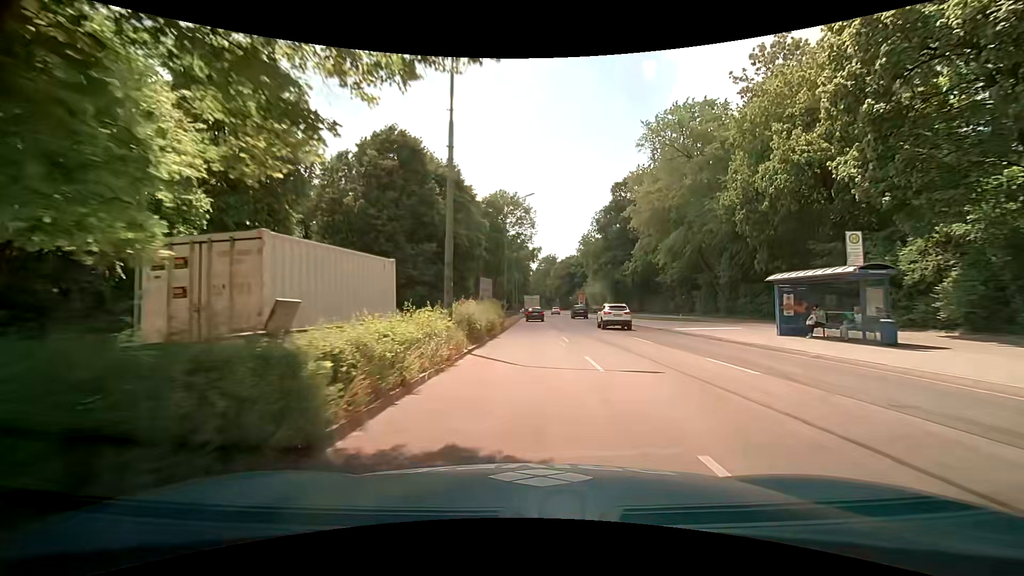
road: secondary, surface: asphalt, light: Day
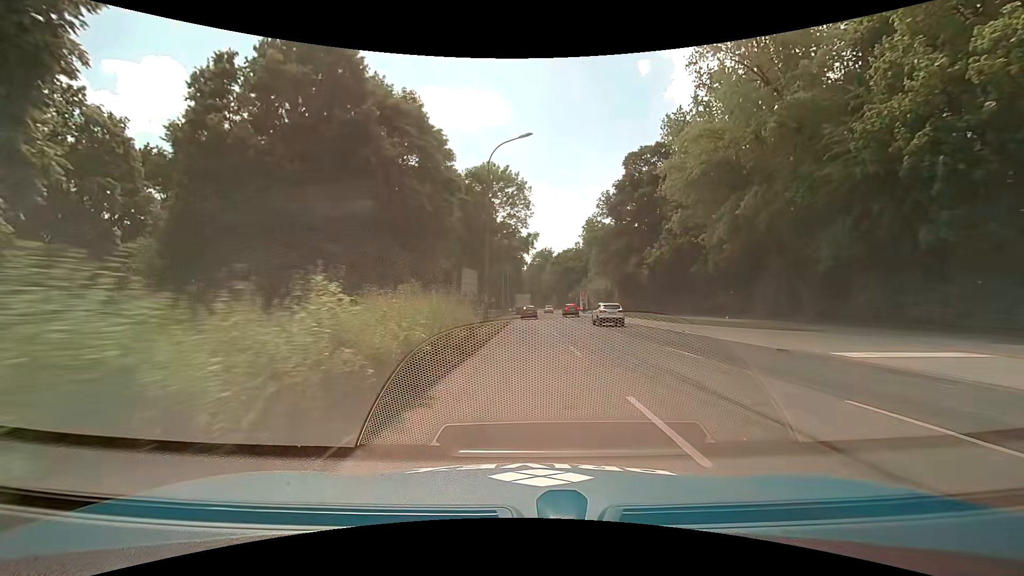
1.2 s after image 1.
(+0.1, +15.3) m; 0°
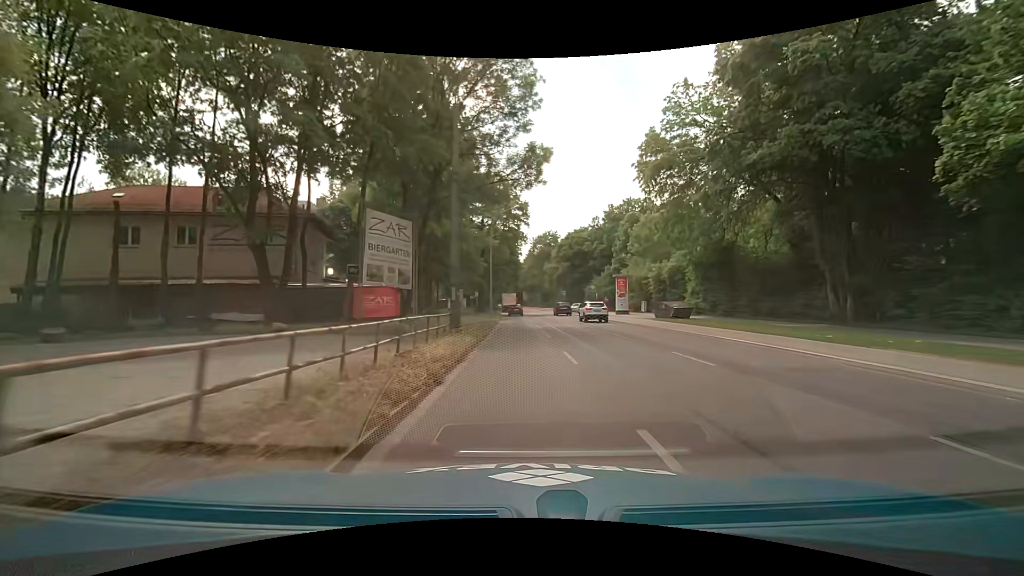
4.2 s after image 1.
(+0.4, +38.3) m; 0°
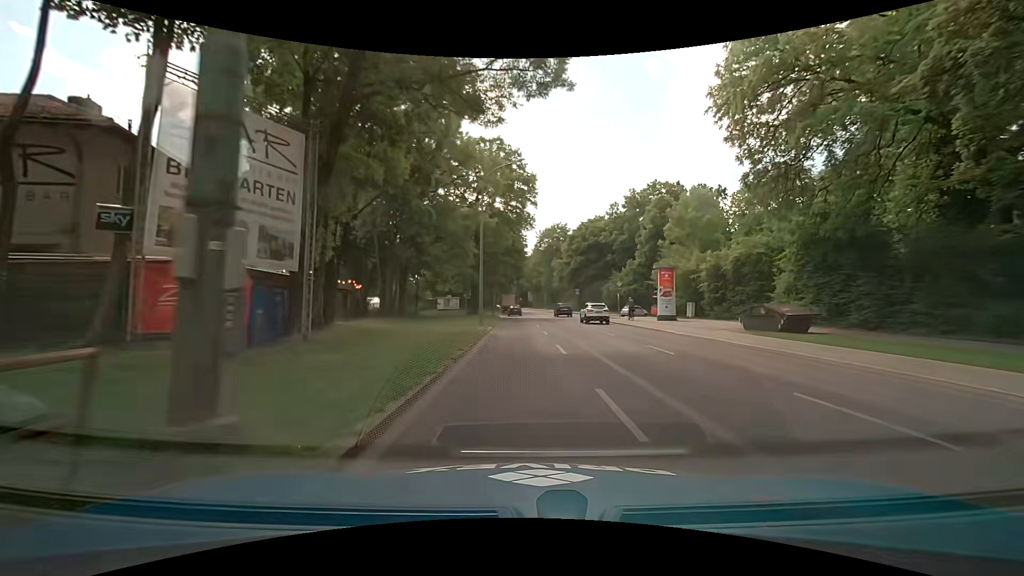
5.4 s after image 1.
(+0.1, +15.3) m; 0°
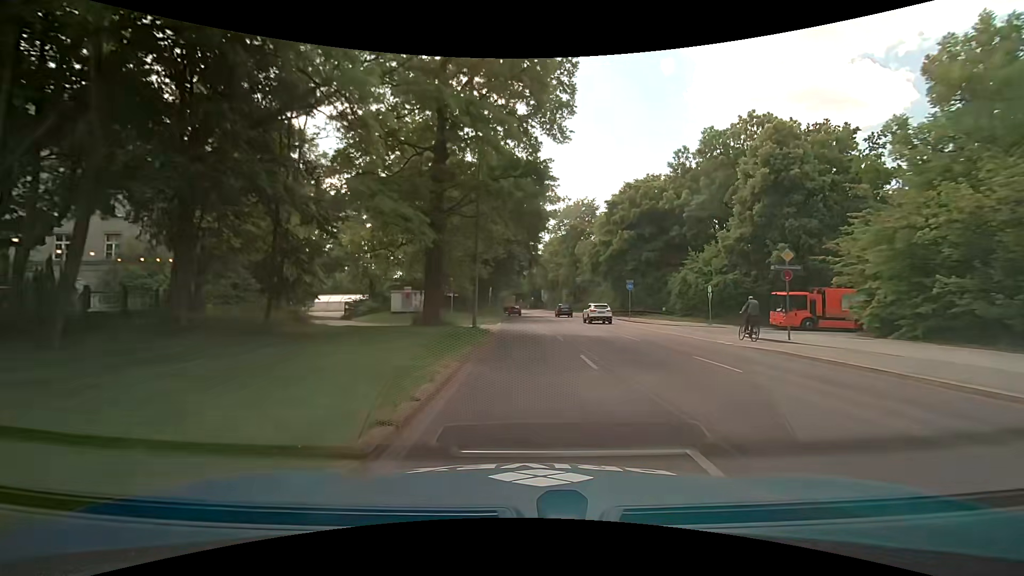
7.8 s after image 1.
(-0.7, +30.6) m; -1°
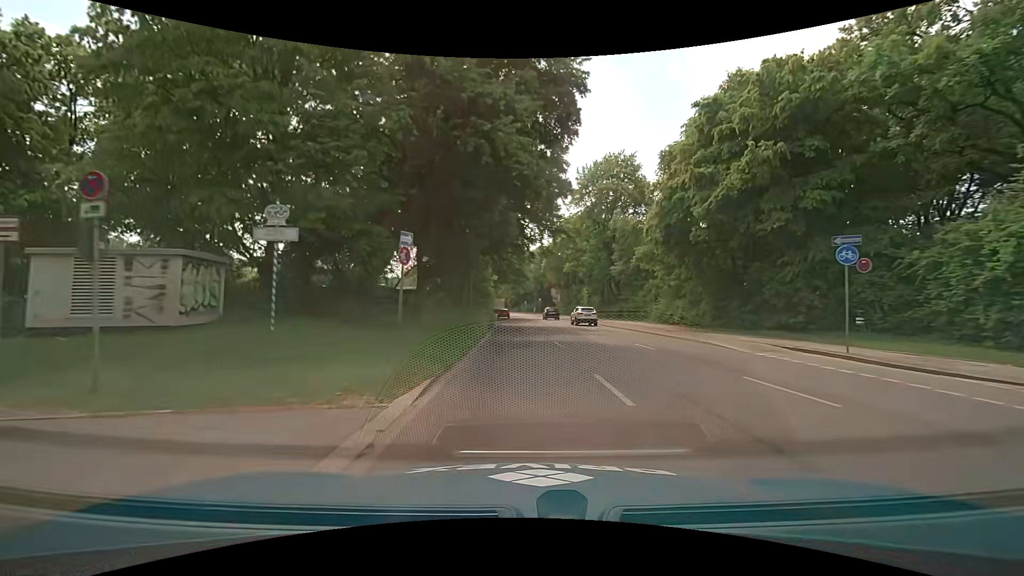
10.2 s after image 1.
(-0.4, +30.6) m; -1°
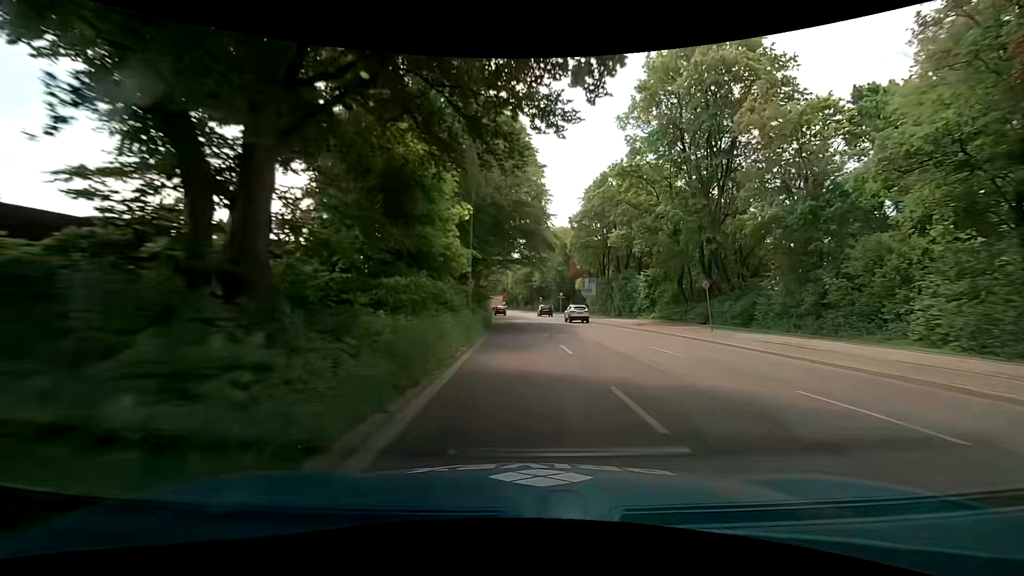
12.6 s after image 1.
(-0.5, +30.5) m; -1°
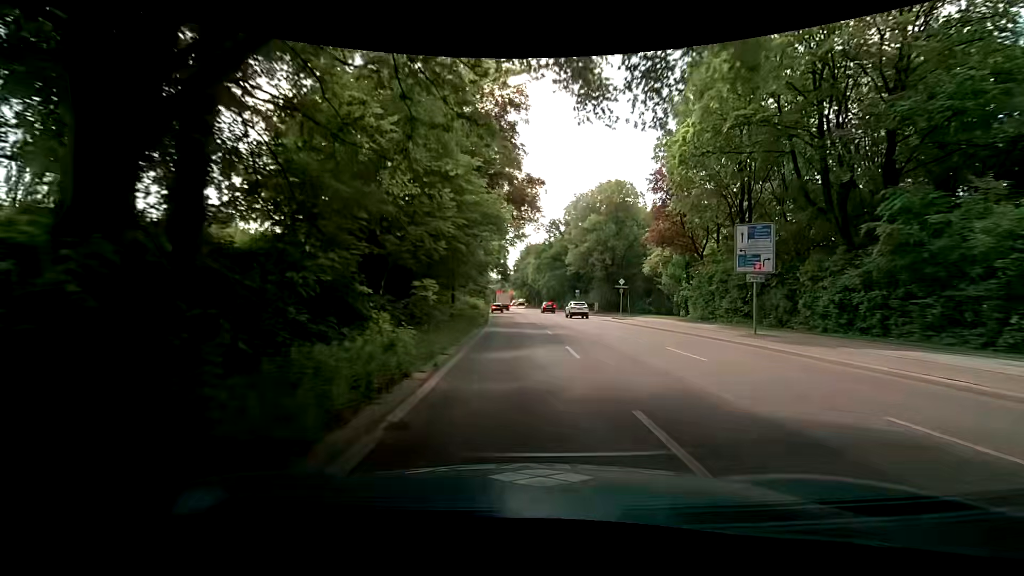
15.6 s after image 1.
(-1.6, +38.1) m; -4°
(0, +10) (0, +20) (-1, +30) (-1, +40) (-1, +50) (-2, +60) (-2, +70) (-3, +80) (-3, +90) (-4, +100) m
